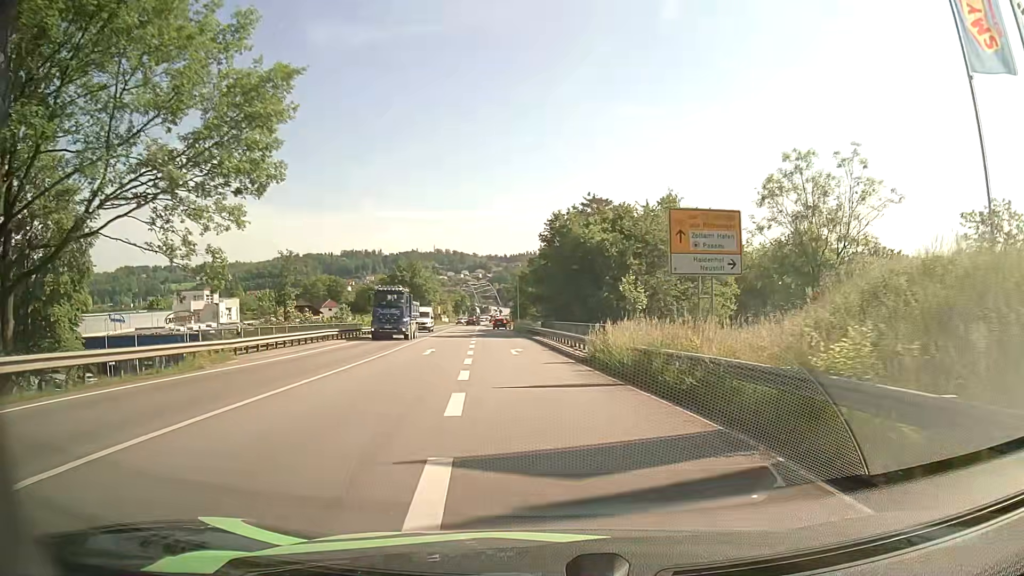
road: primary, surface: asphalt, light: Day
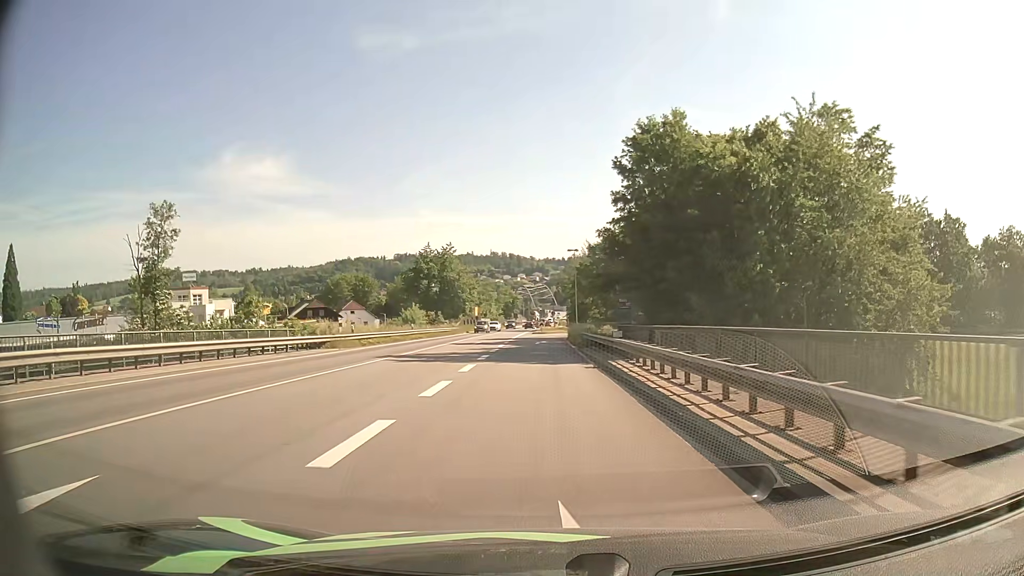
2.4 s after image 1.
(-1.0, +27.5) m; -5°
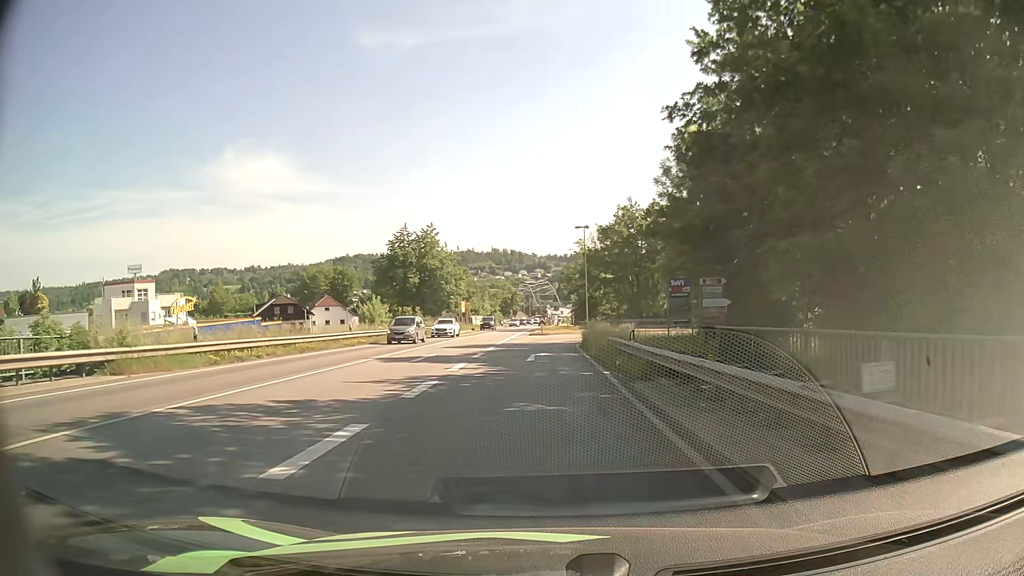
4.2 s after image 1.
(0.0, +18.5) m; 0°
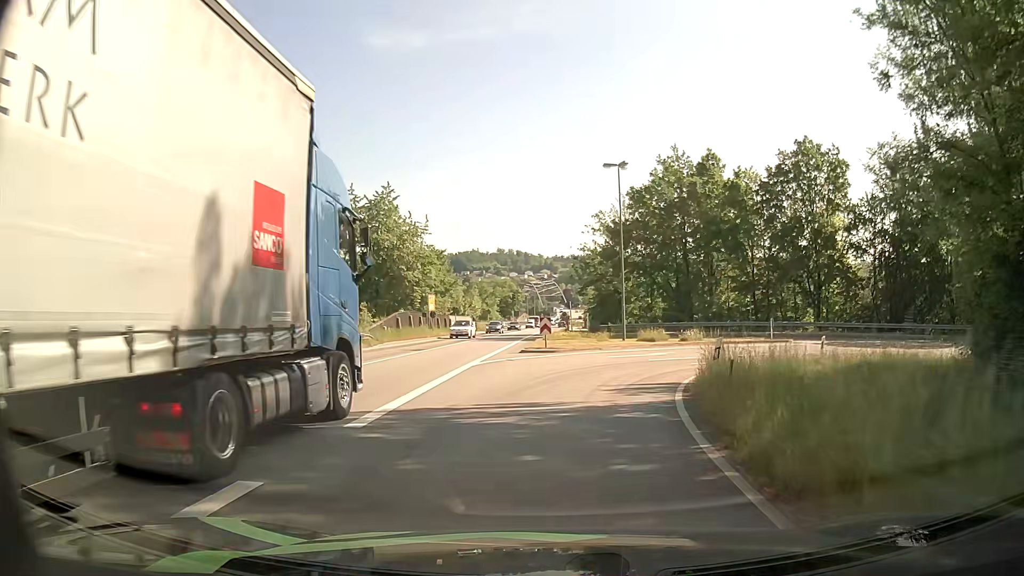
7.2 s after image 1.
(-0.2, +27.1) m; -2°
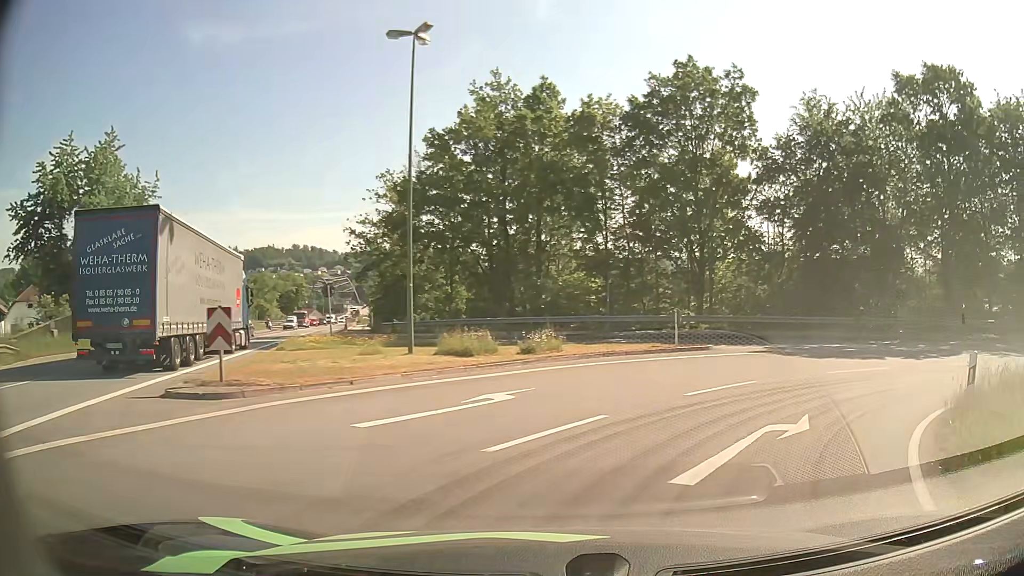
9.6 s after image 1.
(+1.7, +17.6) m; +19°
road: primary_link
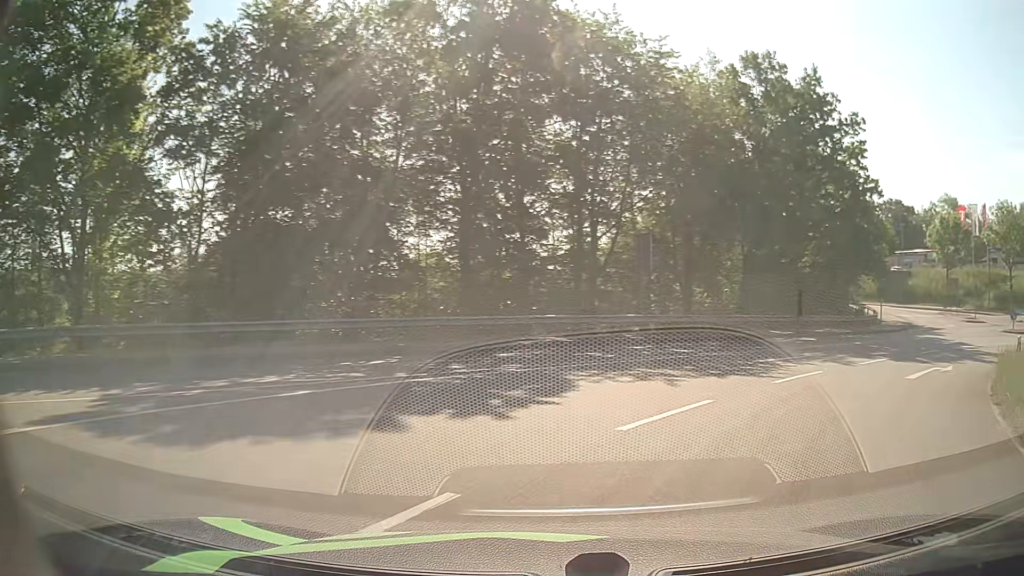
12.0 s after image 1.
(+5.1, +14.0) m; +46°
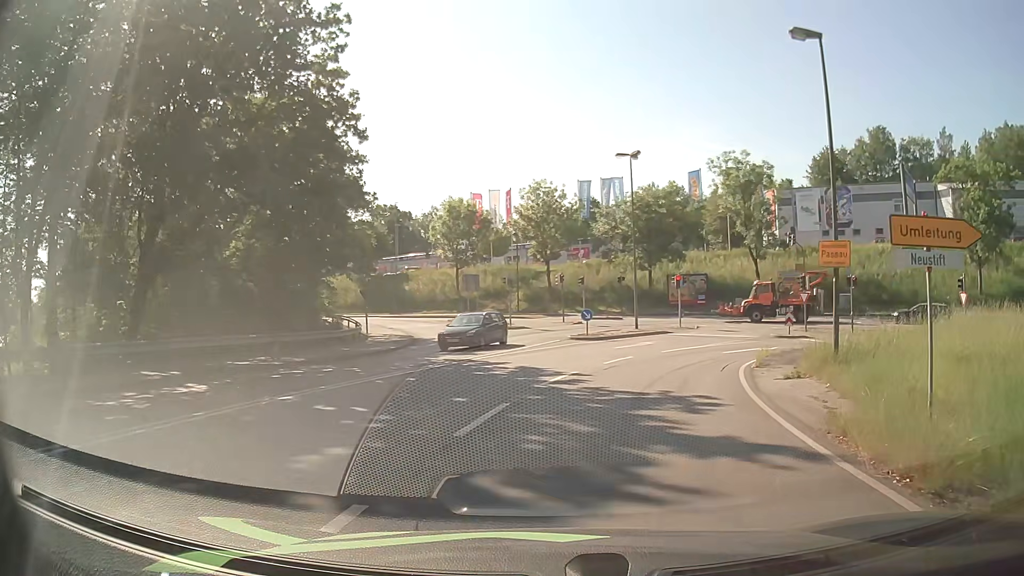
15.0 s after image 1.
(+7.1, +15.1) m; +43°
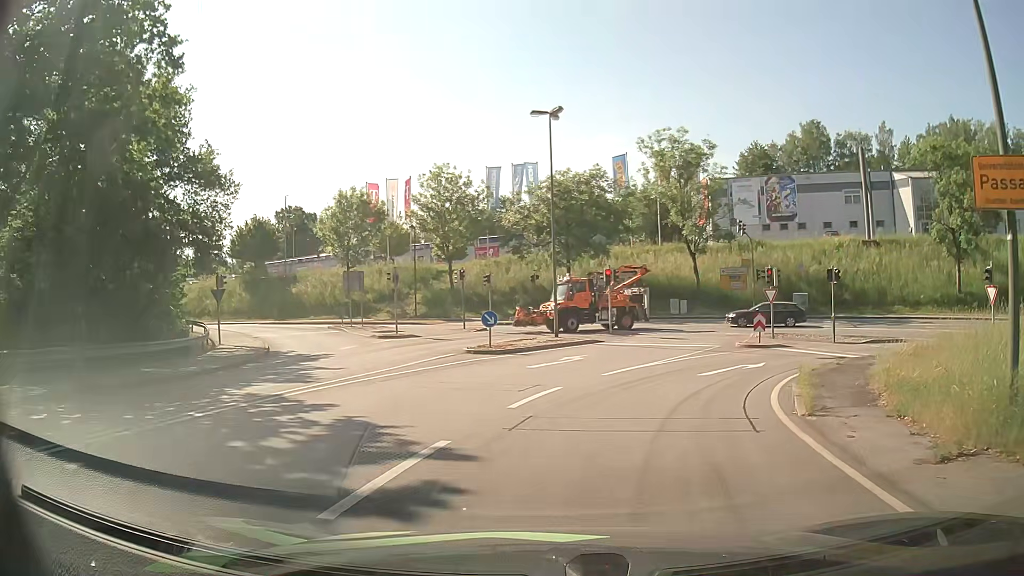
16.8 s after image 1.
(+0.6, +9.0) m; +8°
(+1, +10) (+4, +19) (+12, +26) (+21, +28) (+31, +26) (+39, +20) (+46, +13) (+52, +5) (+57, -3) (+62, -12) m
